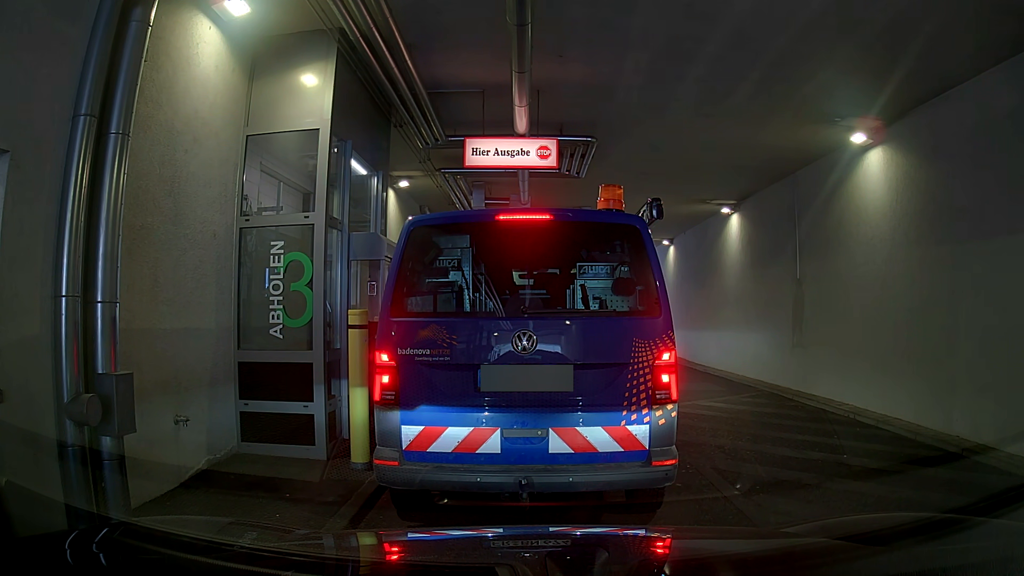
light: Day
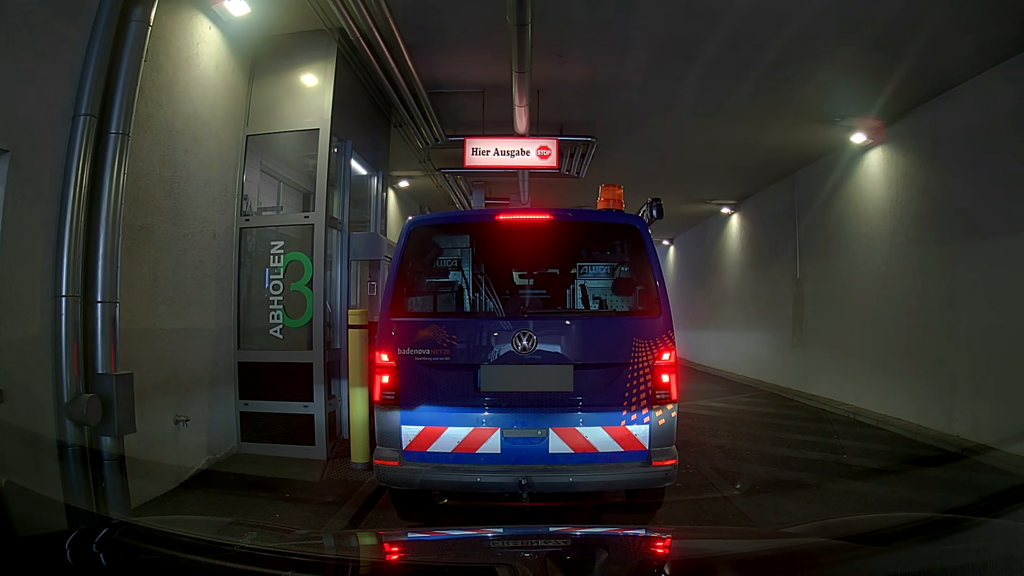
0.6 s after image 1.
(0.0, 0.0) m; 0°
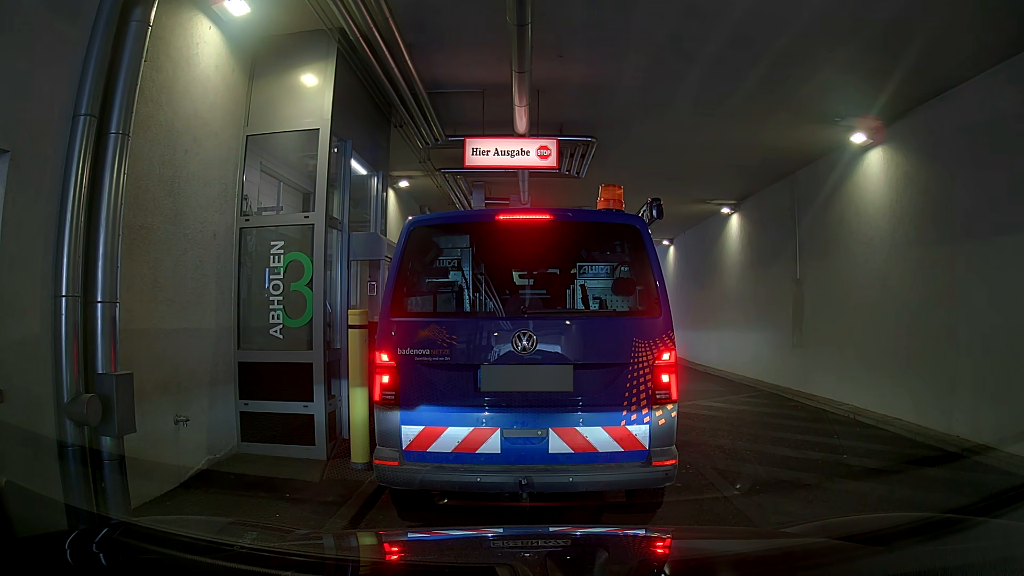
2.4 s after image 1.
(0.0, 0.0) m; 0°
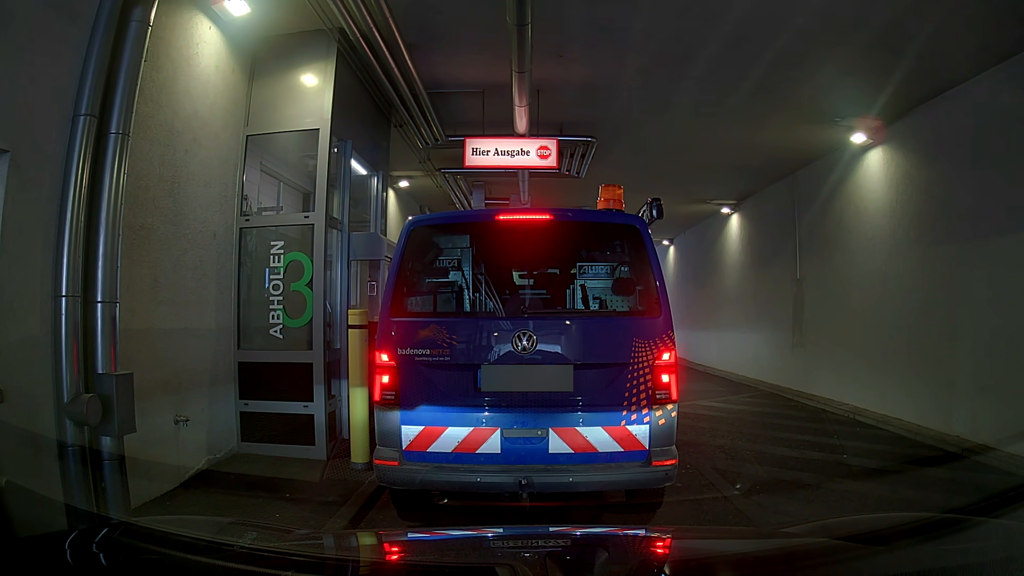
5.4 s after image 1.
(0.0, 0.0) m; 0°
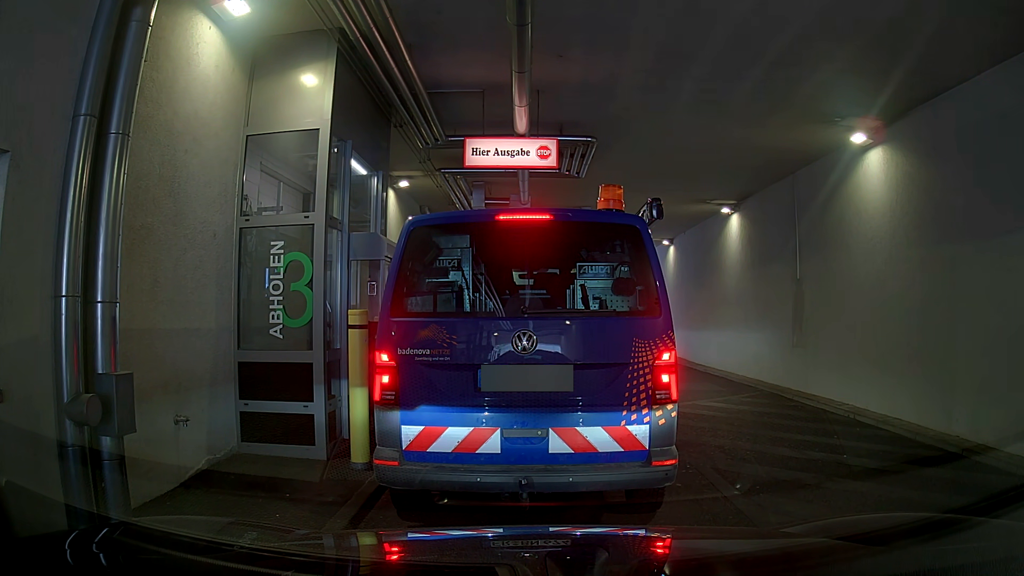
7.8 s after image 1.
(0.0, 0.0) m; 0°
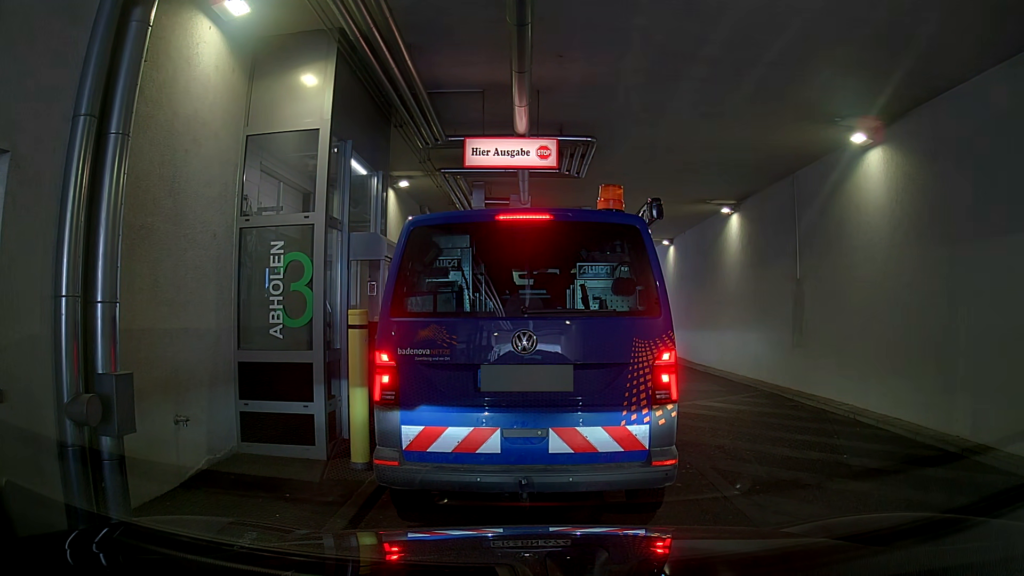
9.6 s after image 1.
(0.0, 0.0) m; 0°
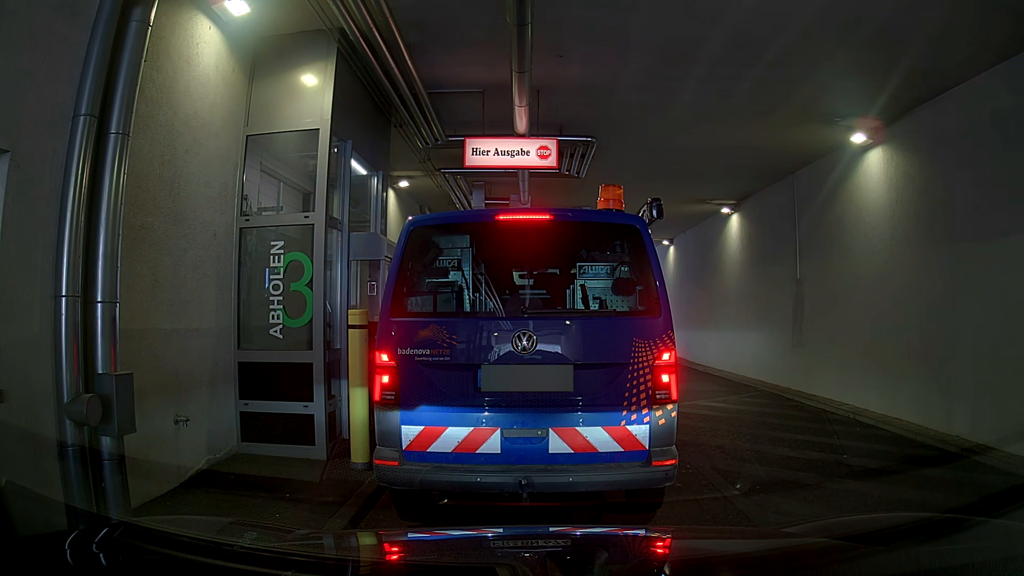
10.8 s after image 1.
(0.0, 0.0) m; 0°
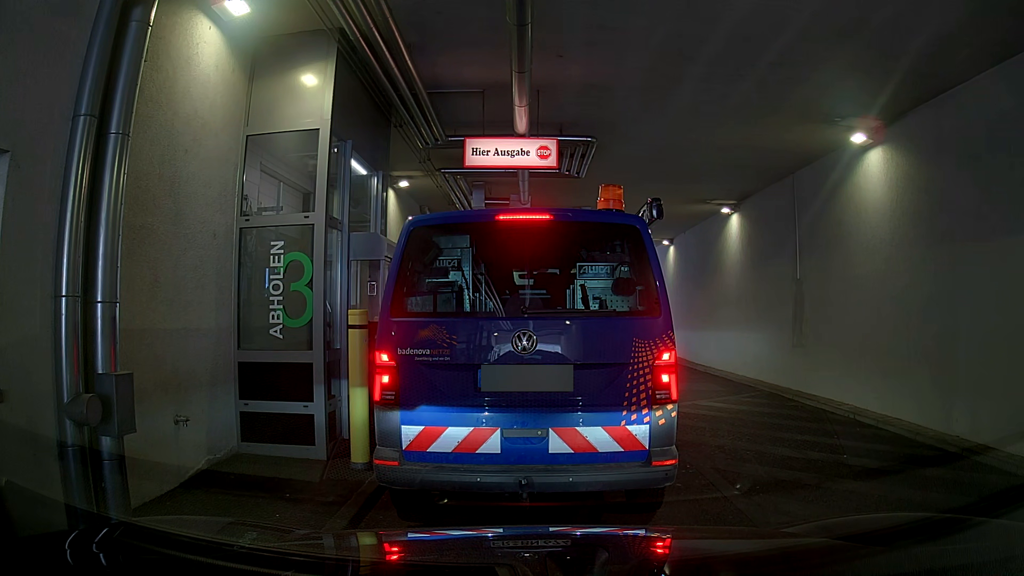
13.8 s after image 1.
(0.0, 0.0) m; 0°
